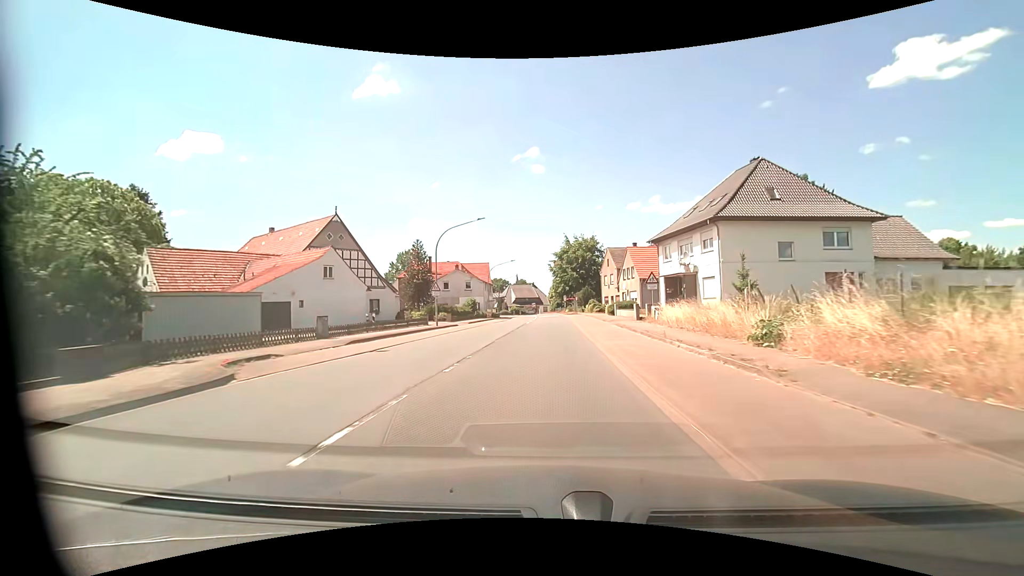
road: primary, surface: asphalt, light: Day
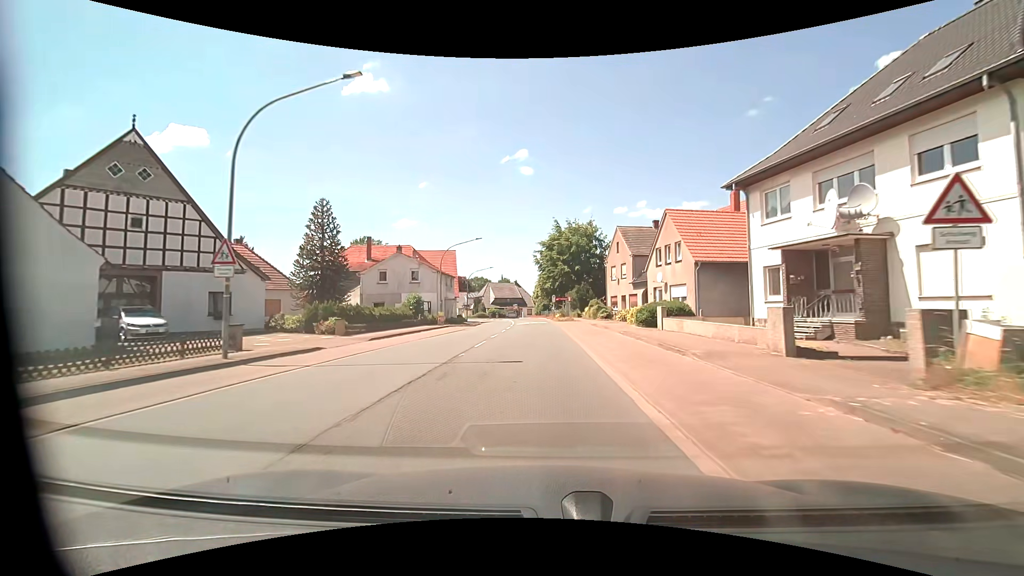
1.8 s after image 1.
(+0.4, +23.0) m; +1°
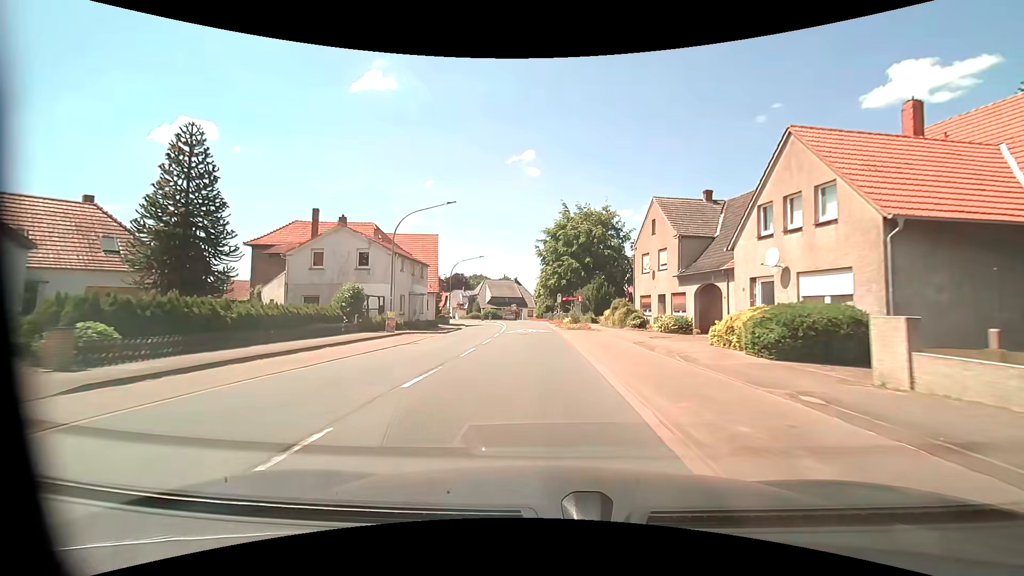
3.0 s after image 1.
(0.0, +15.3) m; 0°
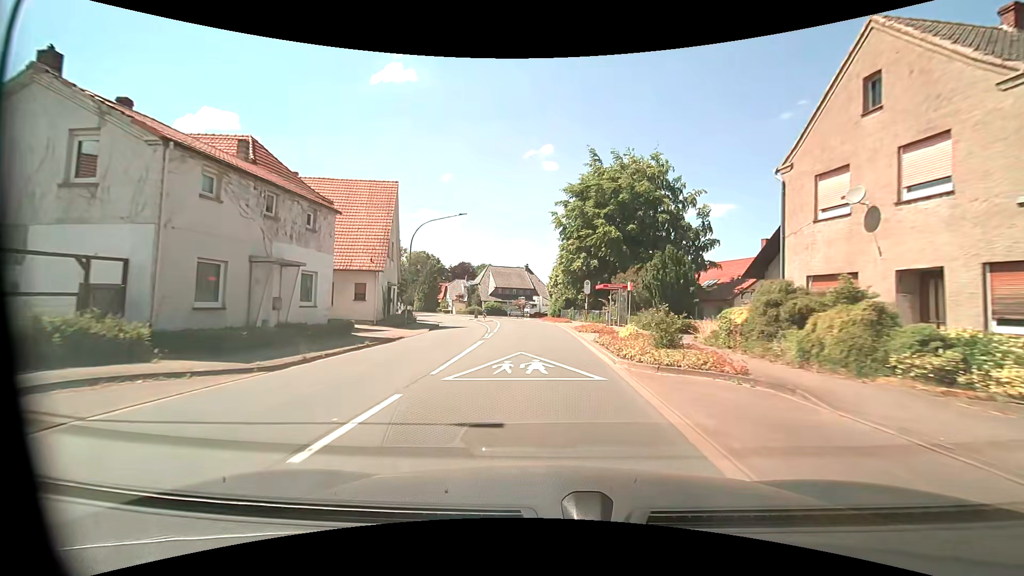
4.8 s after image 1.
(-0.3, +22.7) m; -2°
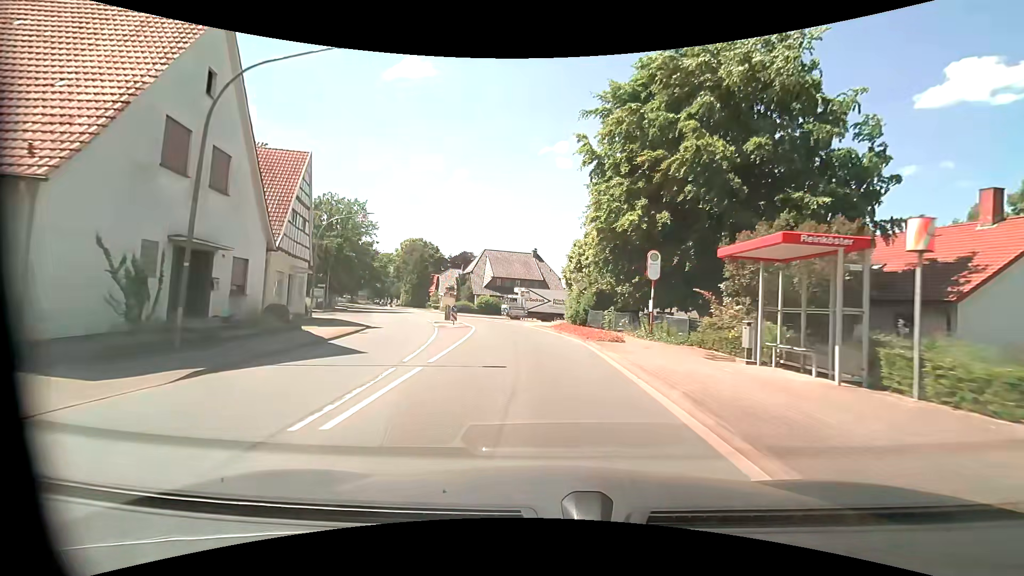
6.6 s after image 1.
(-0.2, +22.1) m; -1°
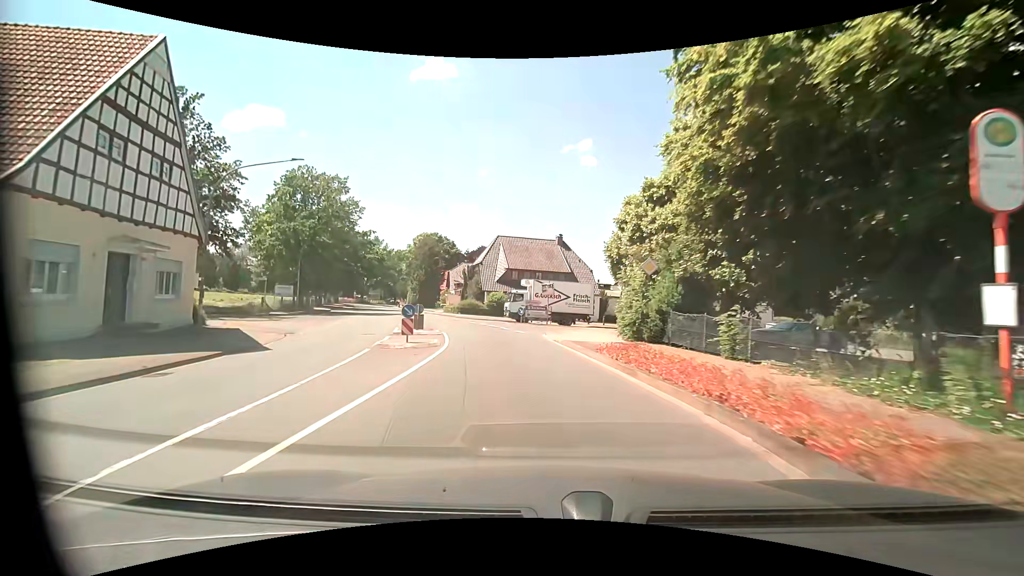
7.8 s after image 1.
(-0.3, +14.1) m; -3°
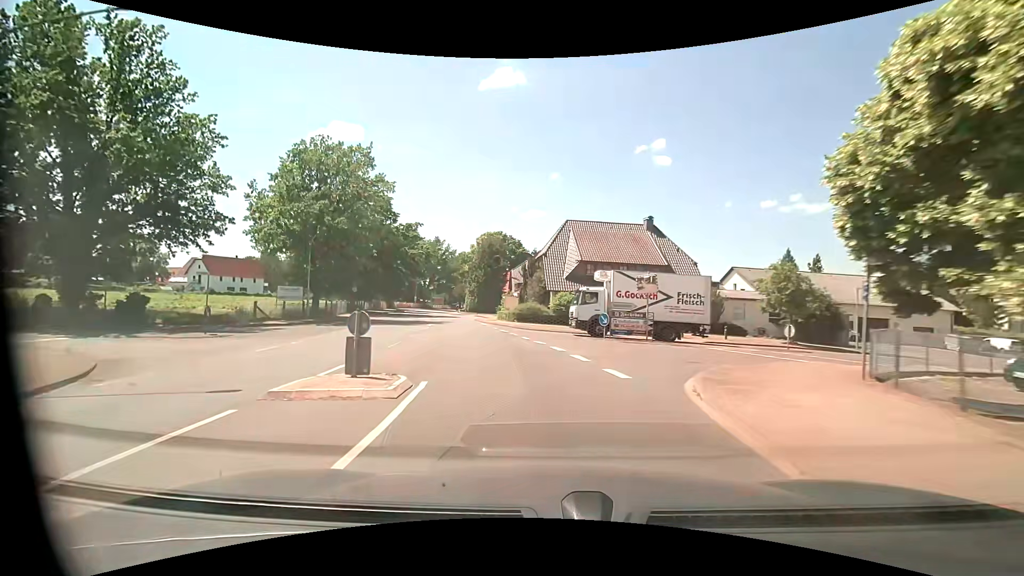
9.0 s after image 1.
(-0.9, +13.6) m; -8°
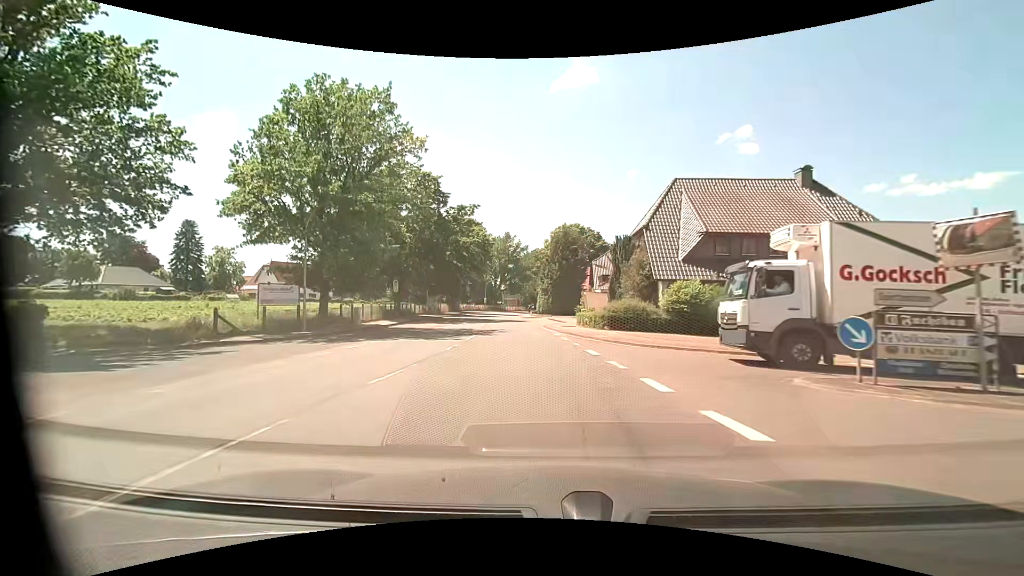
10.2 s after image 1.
(-1.1, +13.4) m; -10°
(0, +10) (-1, +20) (-2, +30) (-2, +40) (-3, +50) (-4, +60) (-5, +70) (-6, +80) (-6, +90) (-6, +100) m
